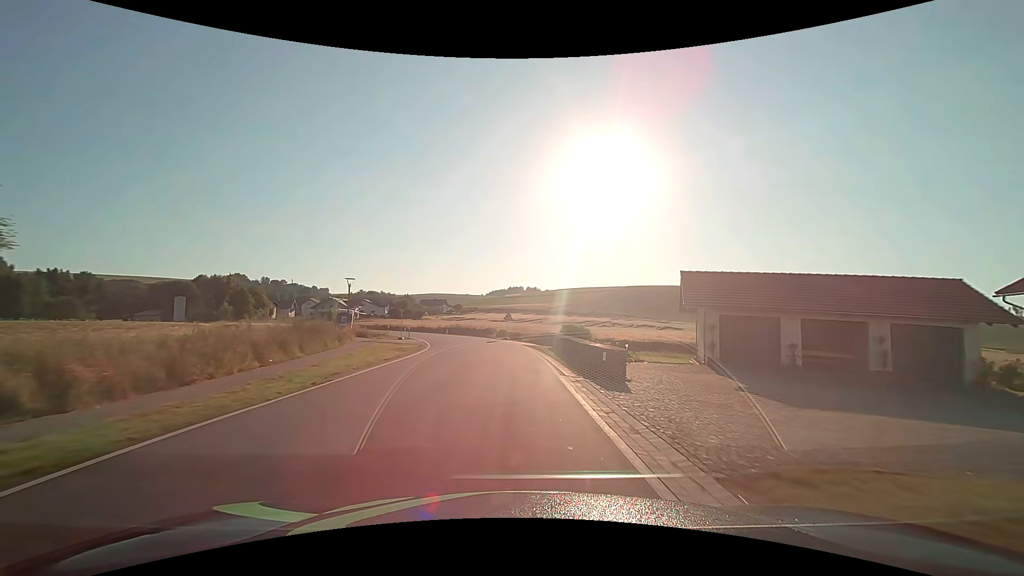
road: secondary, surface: asphalt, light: Day
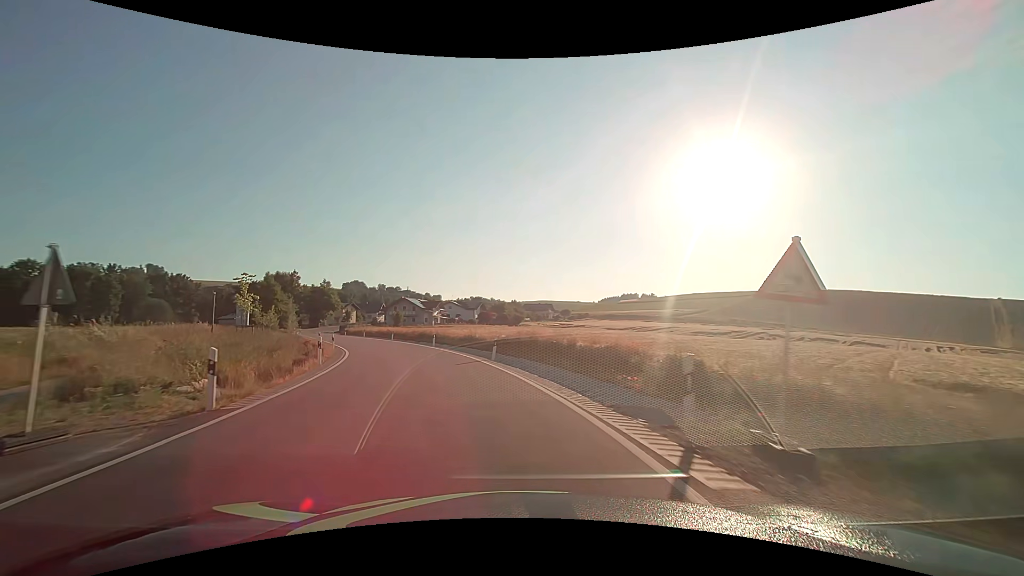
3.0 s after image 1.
(-2.2, +38.2) m; -12°
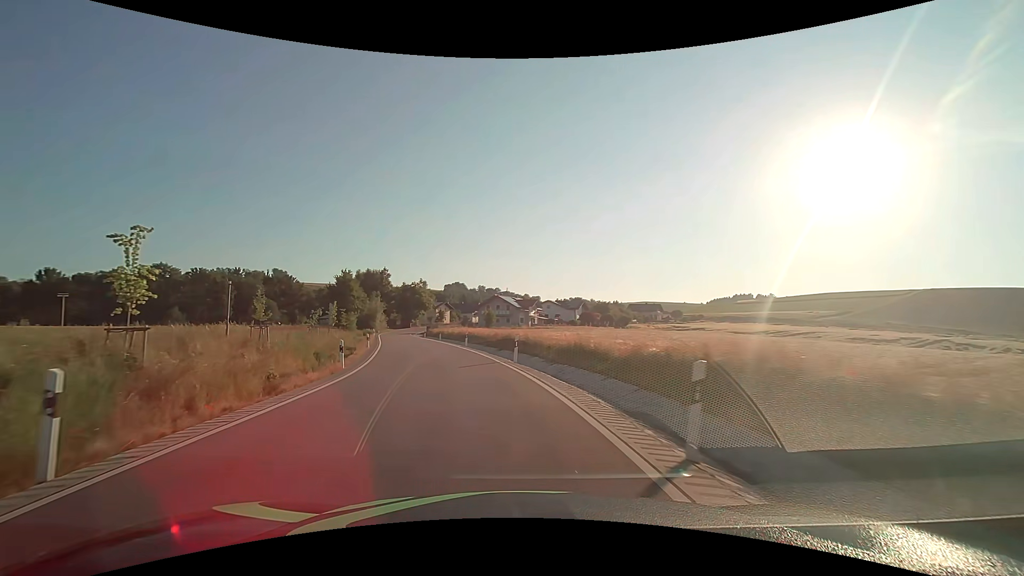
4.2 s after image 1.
(-1.5, +15.0) m; -12°
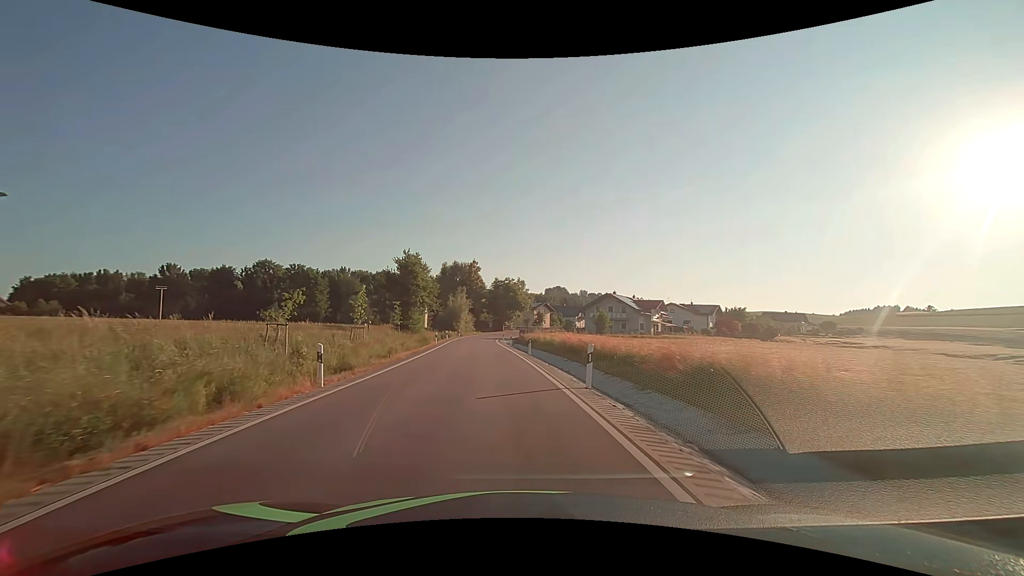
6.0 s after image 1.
(-2.5, +22.5) m; -11°
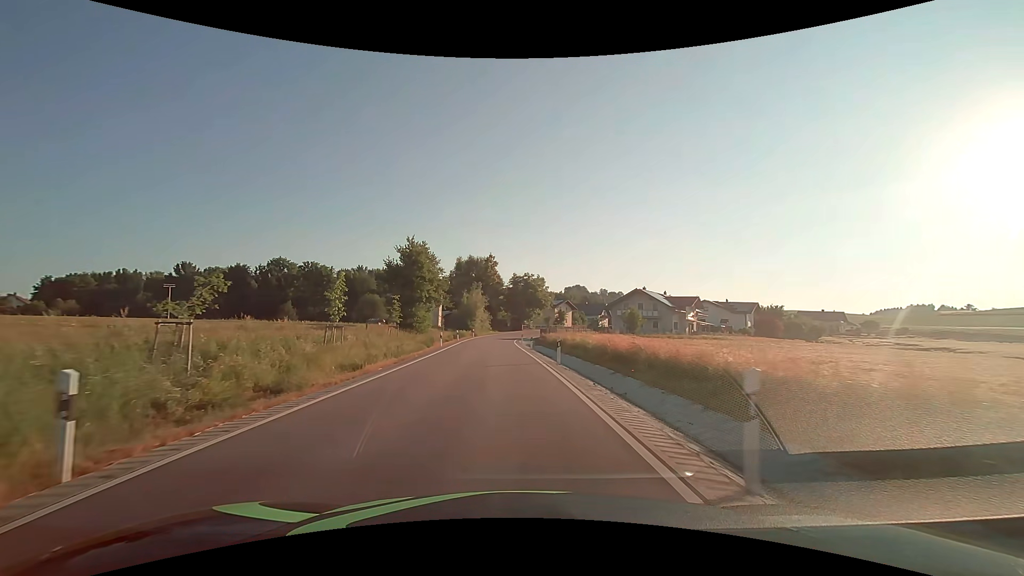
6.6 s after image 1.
(-0.1, +7.6) m; -2°
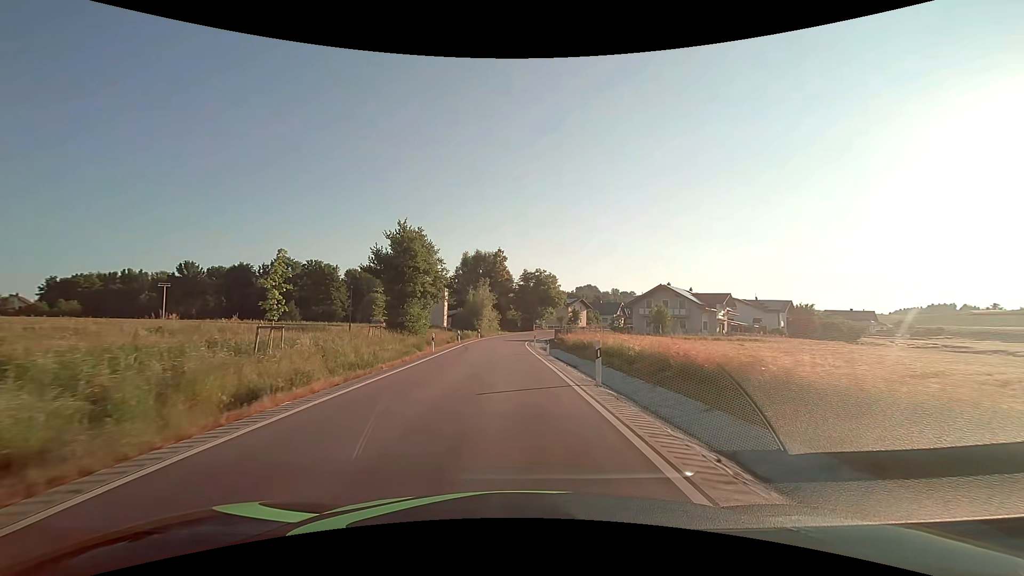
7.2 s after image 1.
(-0.1, +7.6) m; -1°
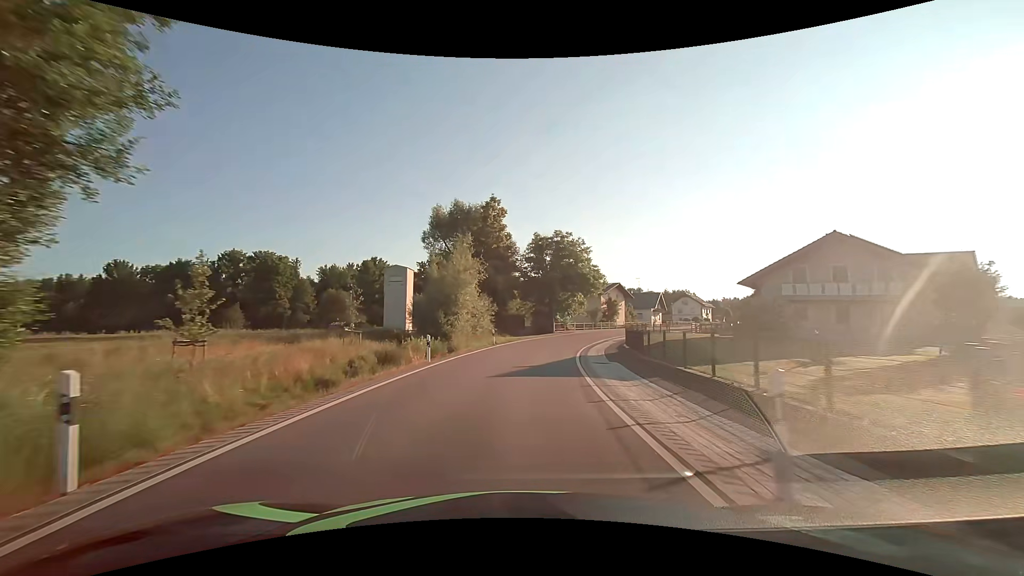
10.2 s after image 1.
(-0.8, +38.2) m; 0°
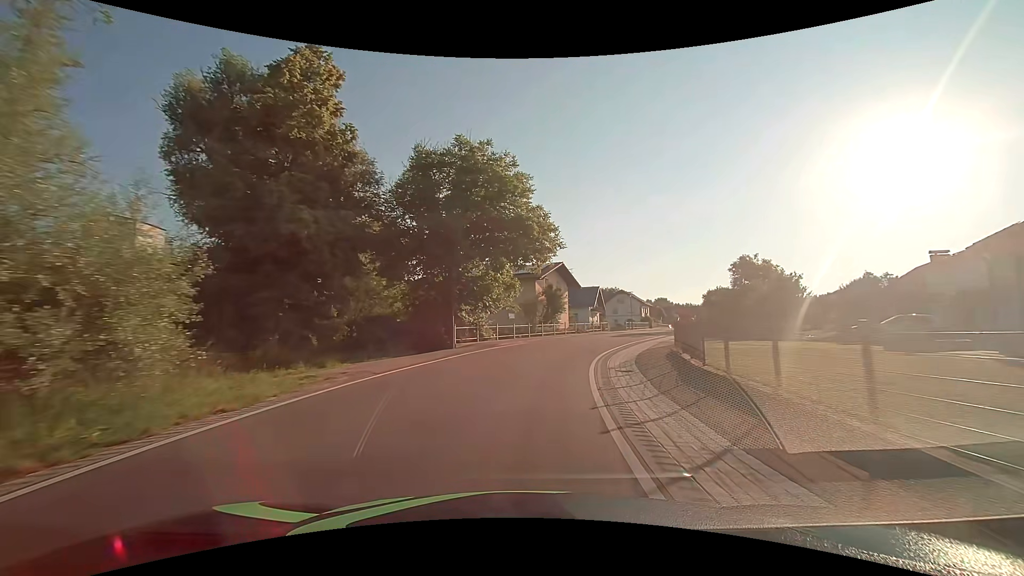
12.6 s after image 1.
(+2.4, +30.3) m; +10°
(+1, +10) (+2, +20) (+5, +29) (+10, +38) (+14, +47) (+18, +56) (+22, +66) (+26, +75) (+29, +84) (+32, +94) m
